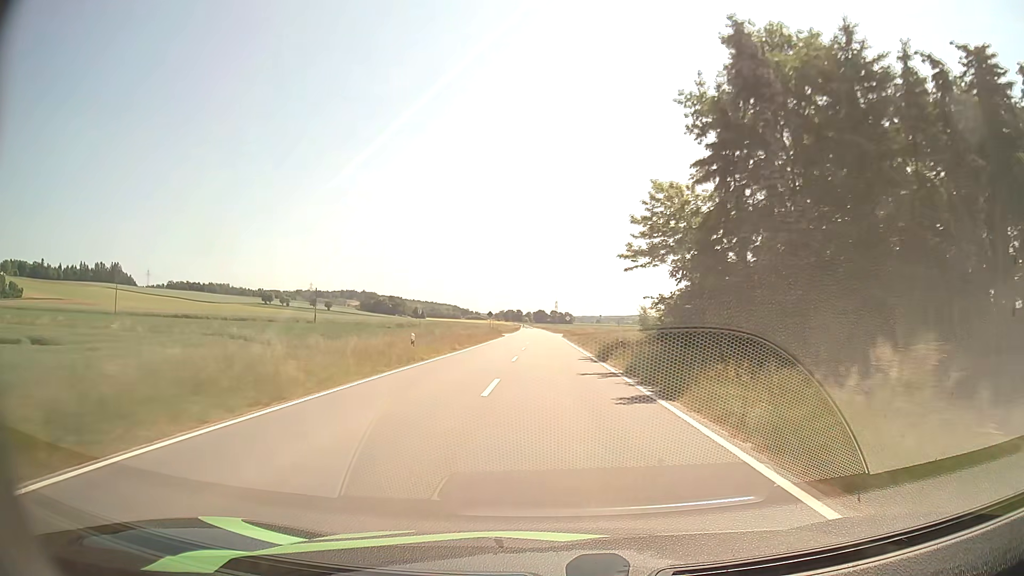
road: tertiary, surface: asphalt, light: Day
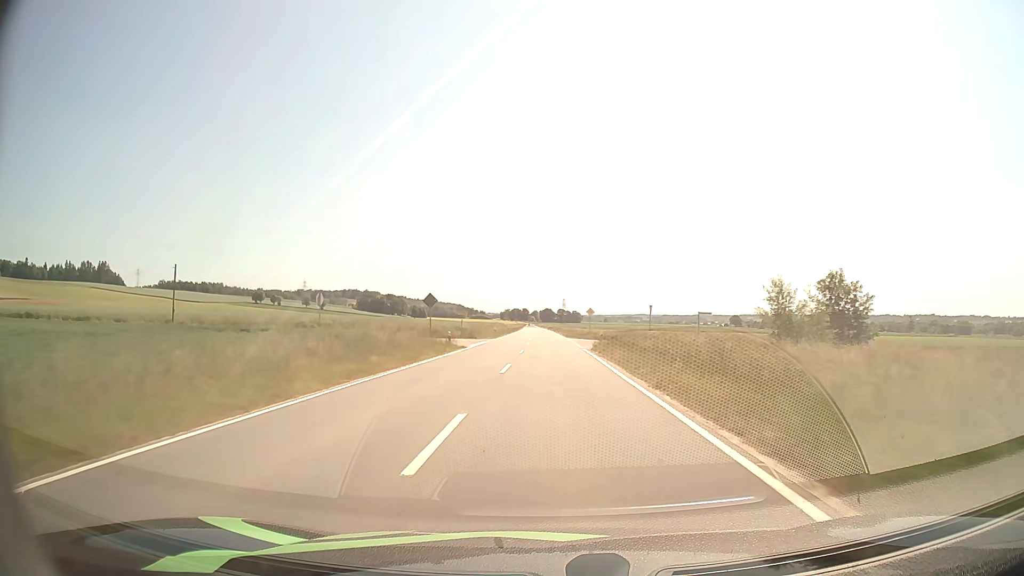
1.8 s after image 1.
(-0.2, +43.7) m; -1°
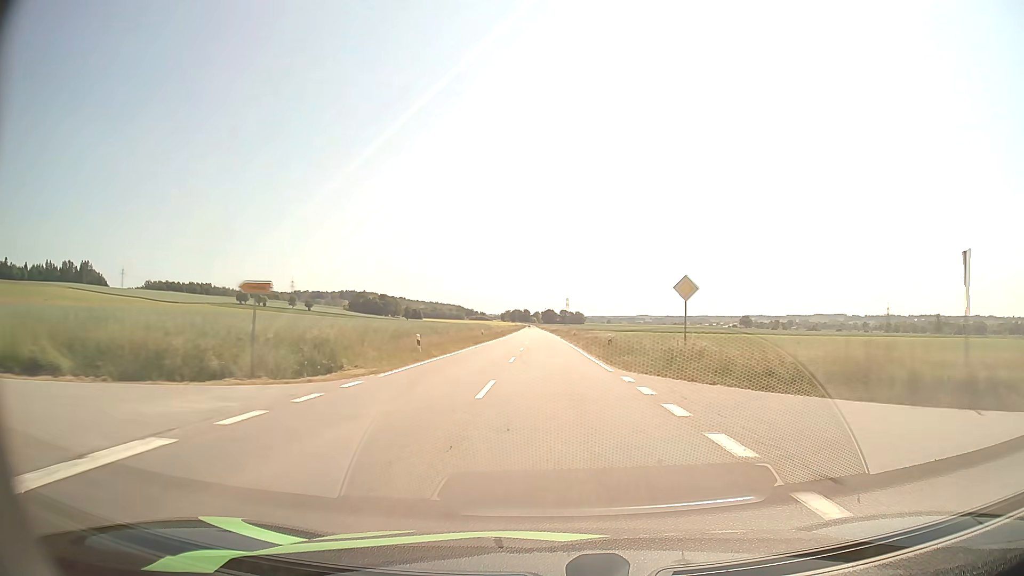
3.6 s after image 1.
(-0.2, +43.6) m; 0°
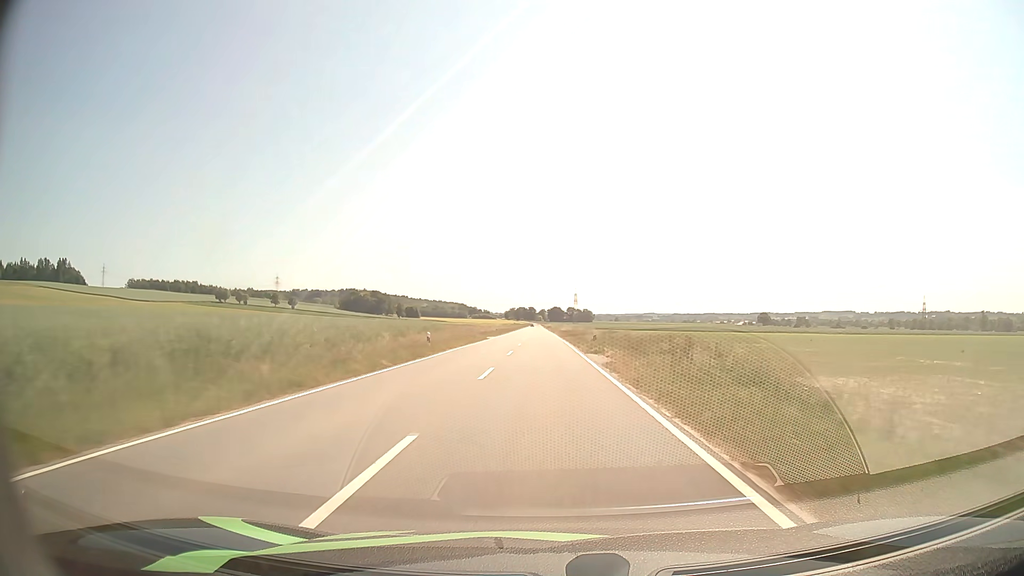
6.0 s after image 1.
(-0.2, +58.1) m; -1°
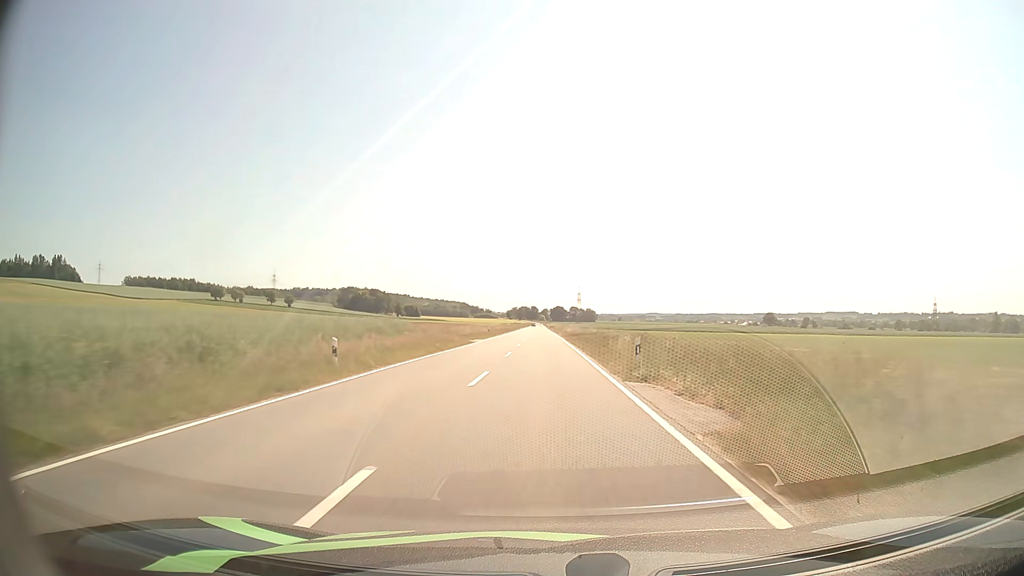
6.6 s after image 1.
(0.0, +14.5) m; 0°
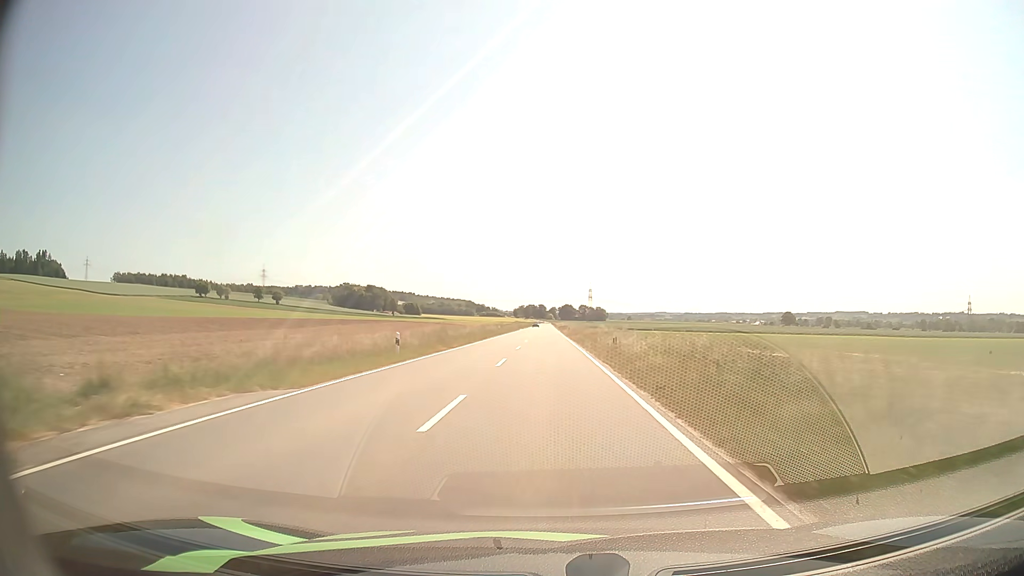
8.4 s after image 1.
(-0.2, +43.4) m; -1°
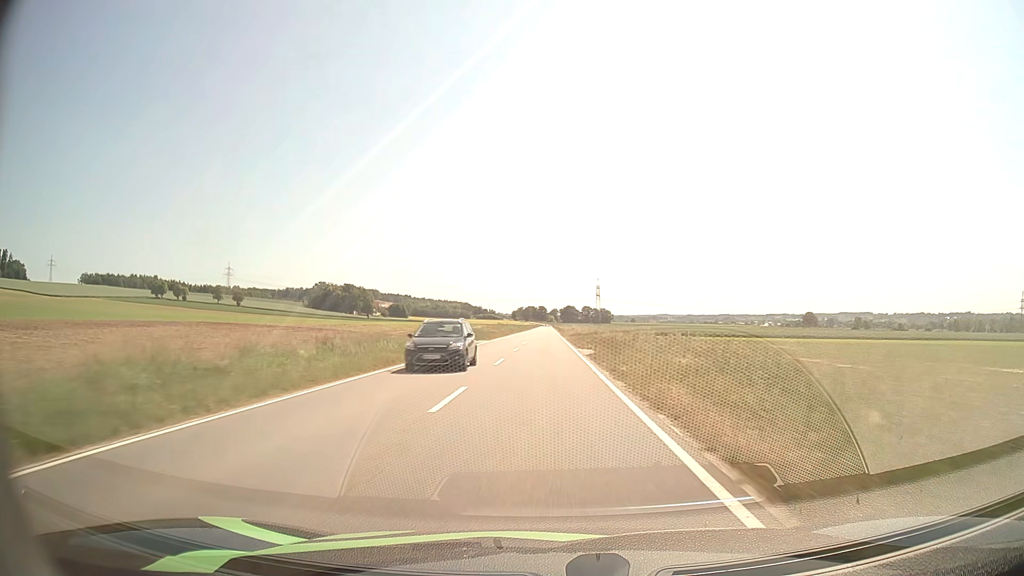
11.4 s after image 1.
(+0.1, +73.0) m; 0°
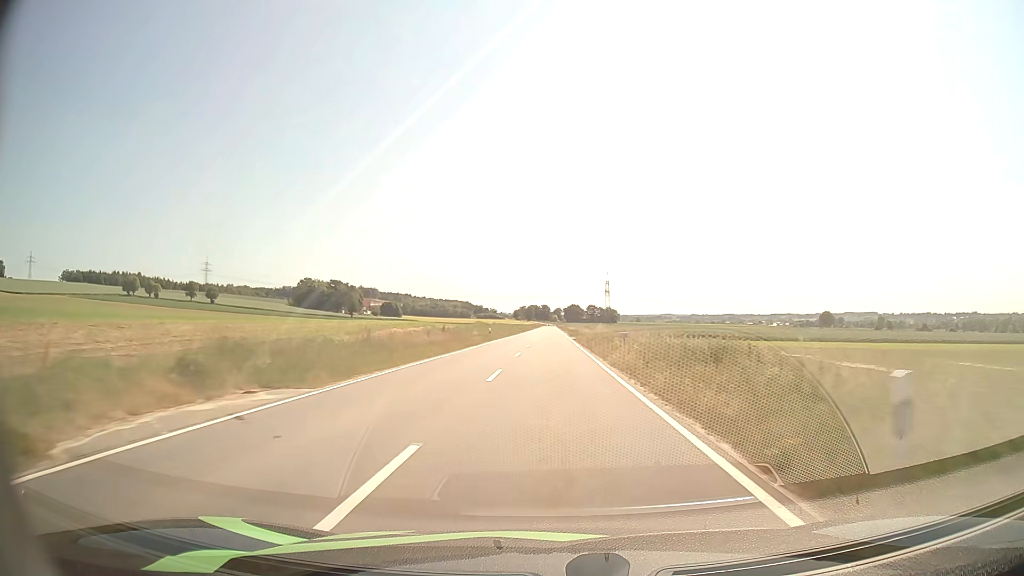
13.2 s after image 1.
(-0.2, +44.0) m; 0°
(0, +10) (0, +20) (0, +30) (0, +40) (0, +50) (0, +60) (0, +70) (0, +80) (0, +90) (0, +100) m
